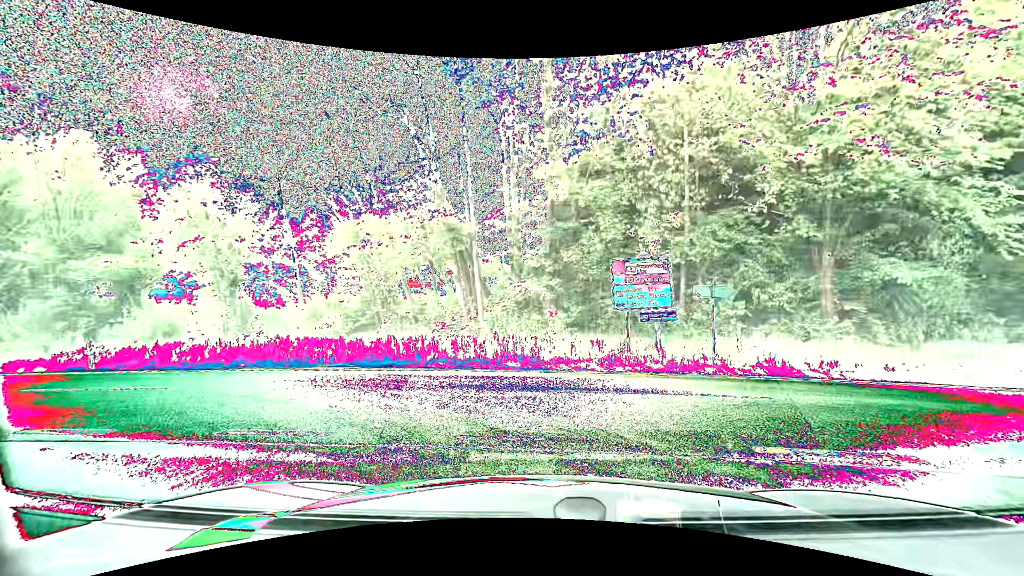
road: tertiary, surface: asphalt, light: Day
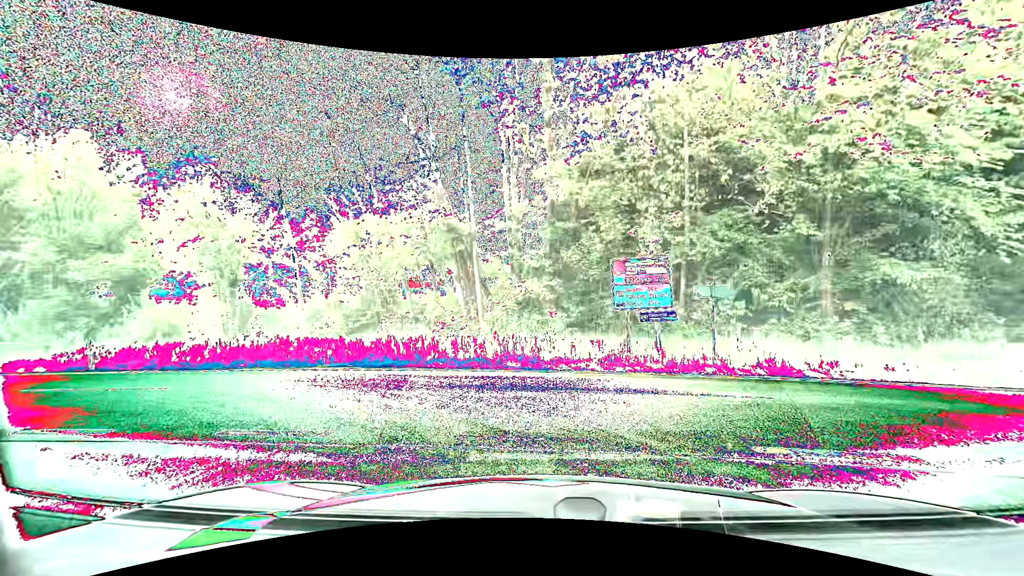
(0.0, 0.0) m; 0°
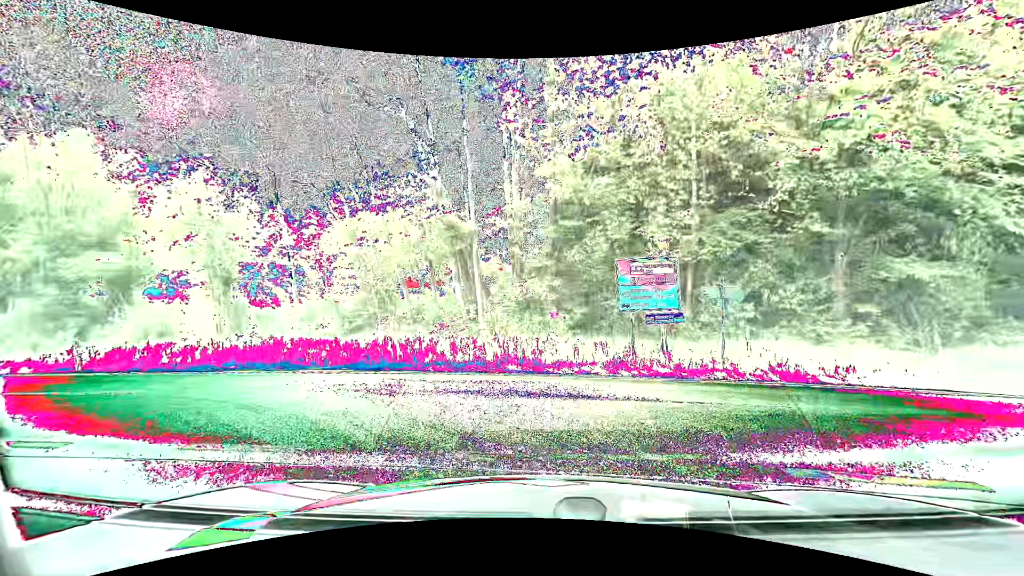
(0.0, +0.6) m; 0°
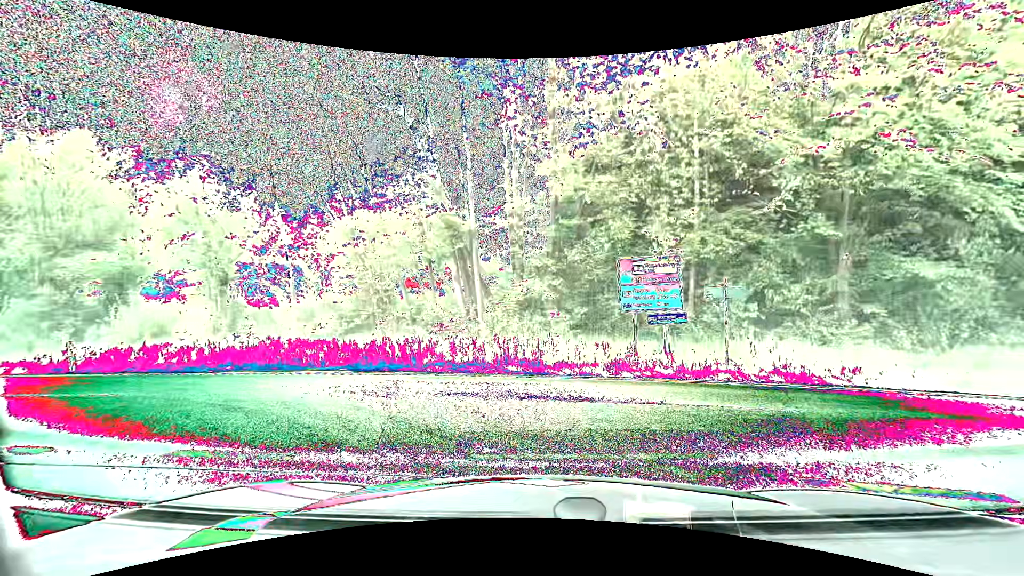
(0.0, +0.3) m; 0°
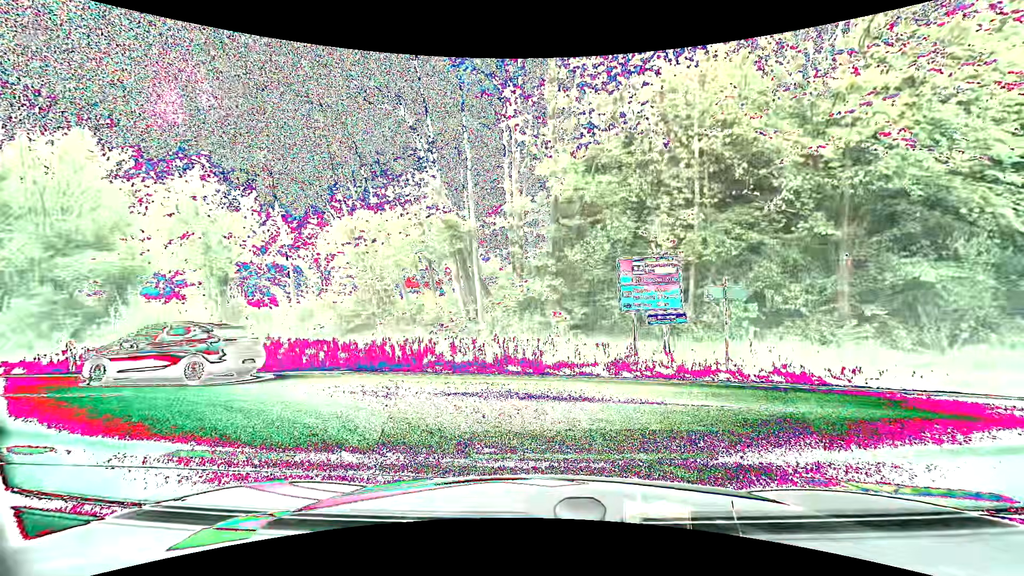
(0.0, 0.0) m; 0°
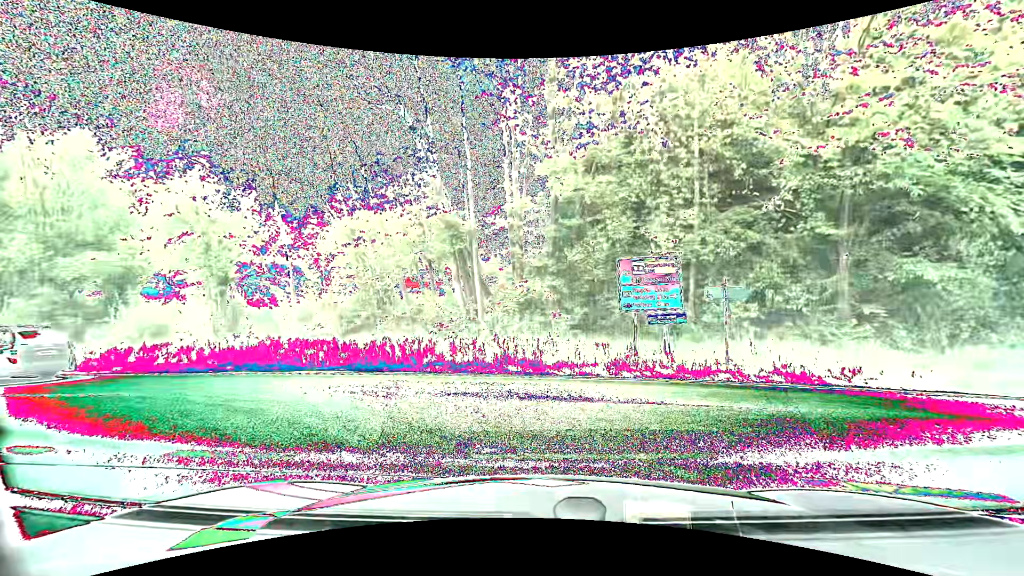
(0.0, 0.0) m; 0°
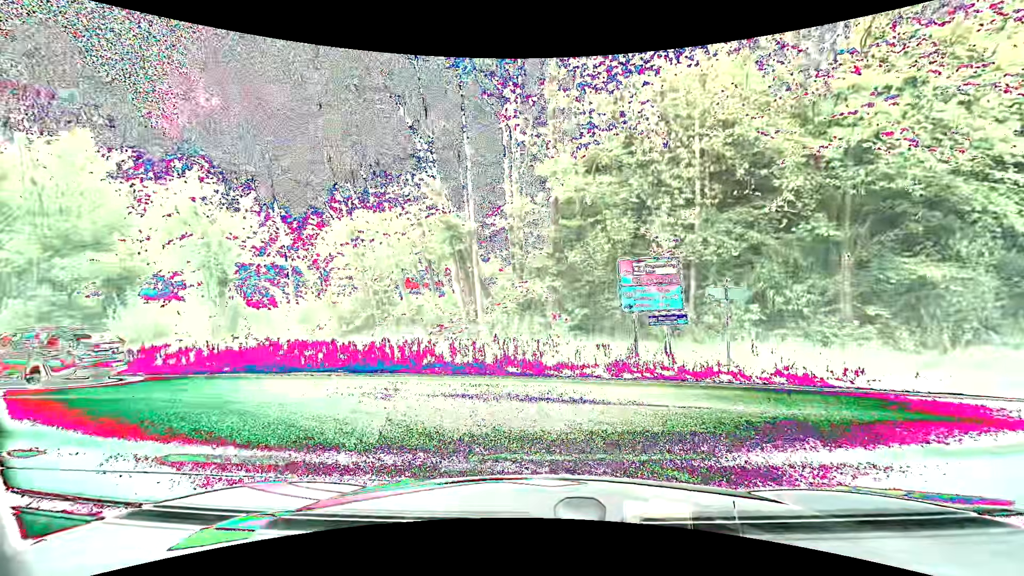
(0.0, +0.1) m; 0°
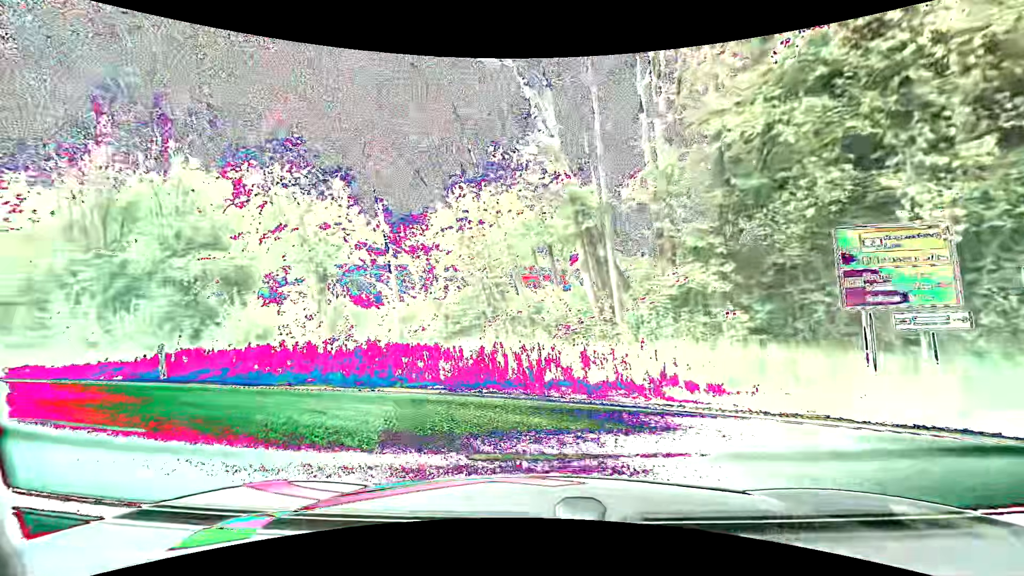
(-0.5, +4.6) m; -14°
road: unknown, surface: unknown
(-4, +9) (-13, +13) (-22, +17) (-32, +20) (-41, +23) (-51, +27) (-60, +30) (-70, +33) (-79, +37) (-89, +40) m
